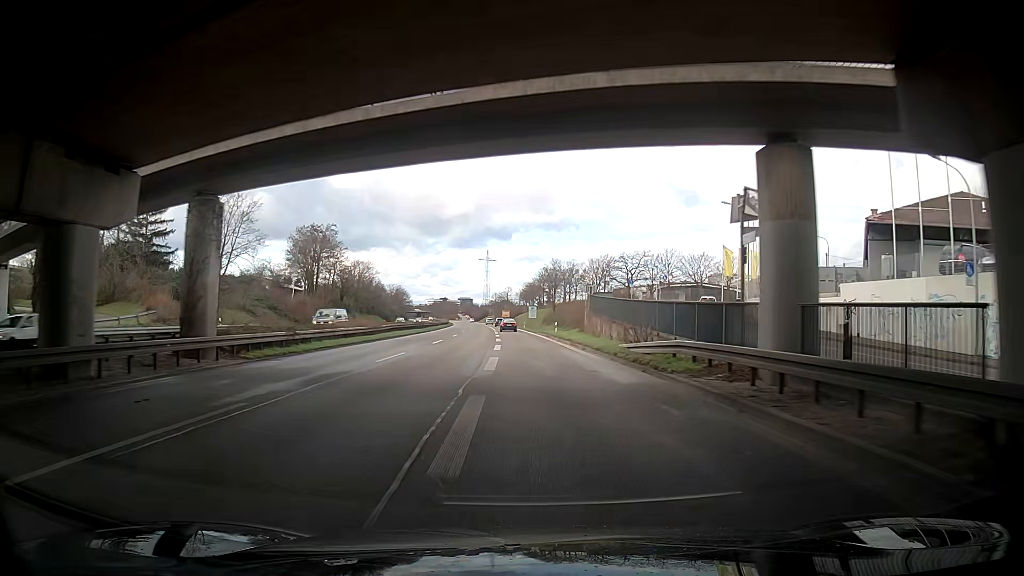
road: trunk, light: Day
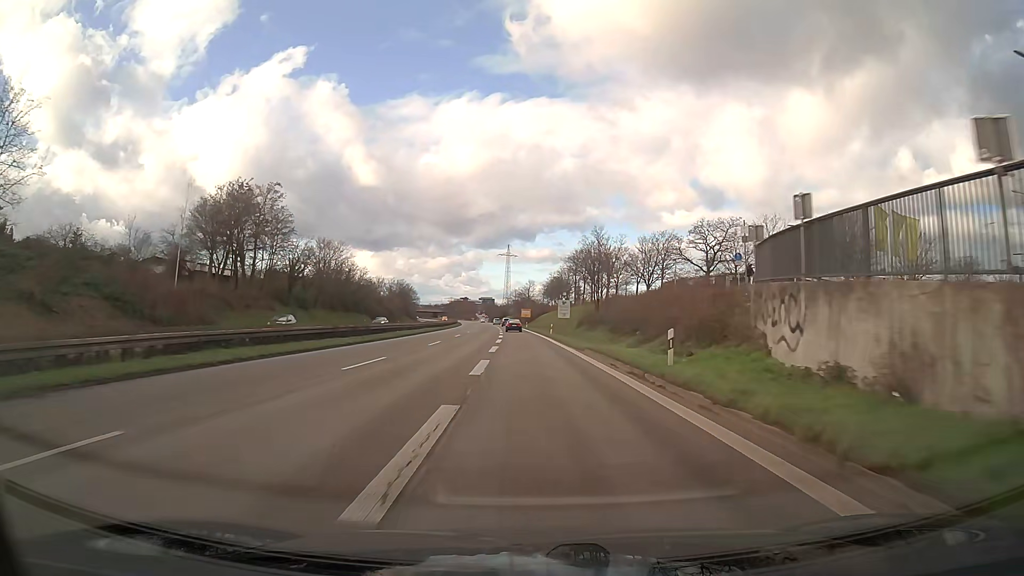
(-0.5, +37.7) m; -2°
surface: asphalt
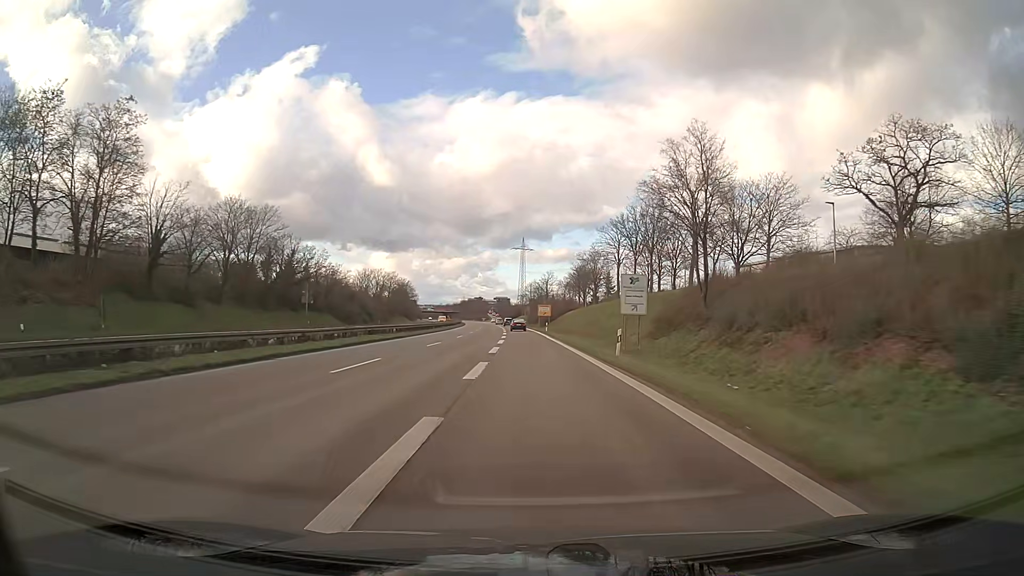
(-0.5, +37.6) m; -1°
